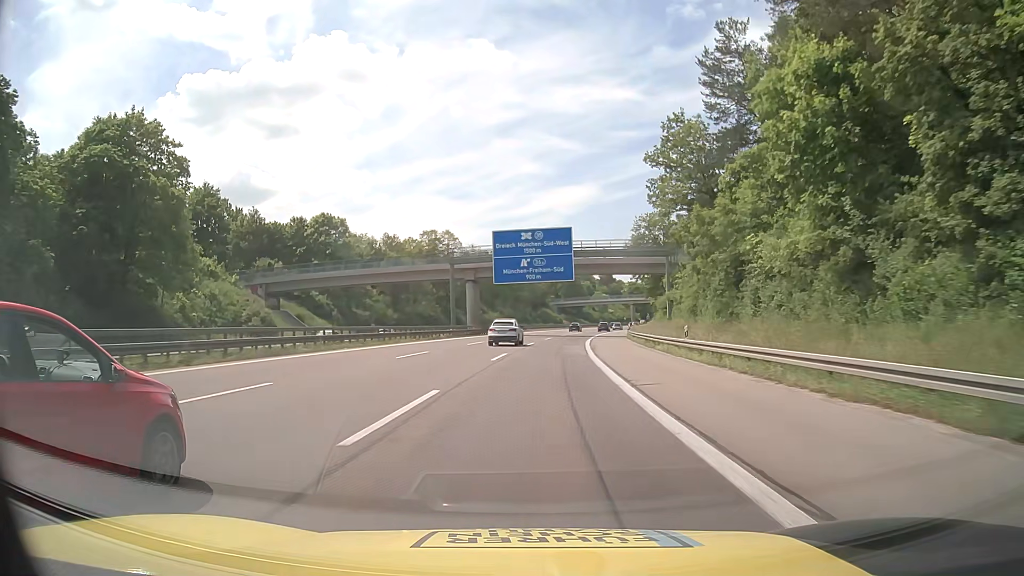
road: motorway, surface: asphalt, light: Day
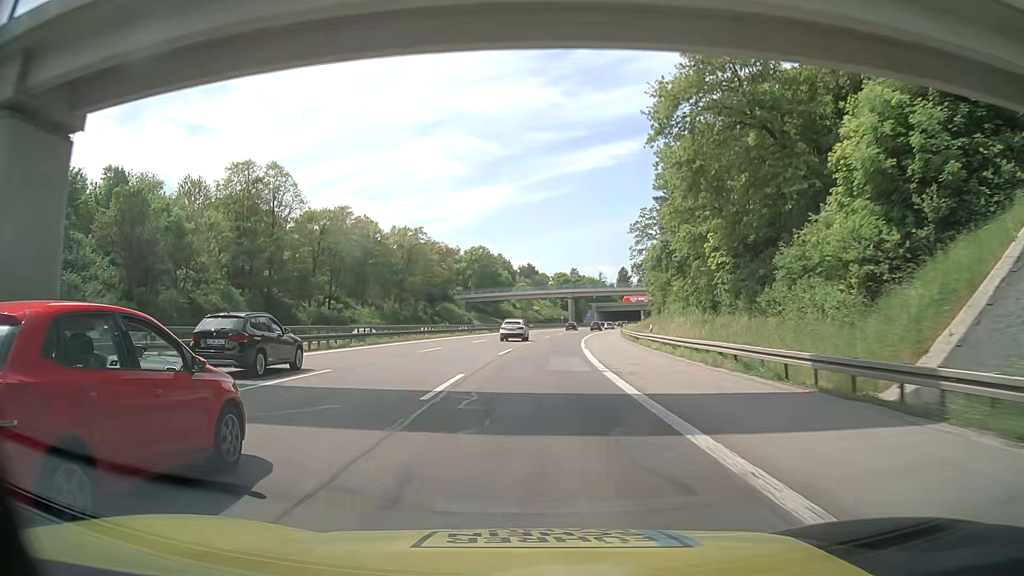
(+4.3, +67.6) m; +7°
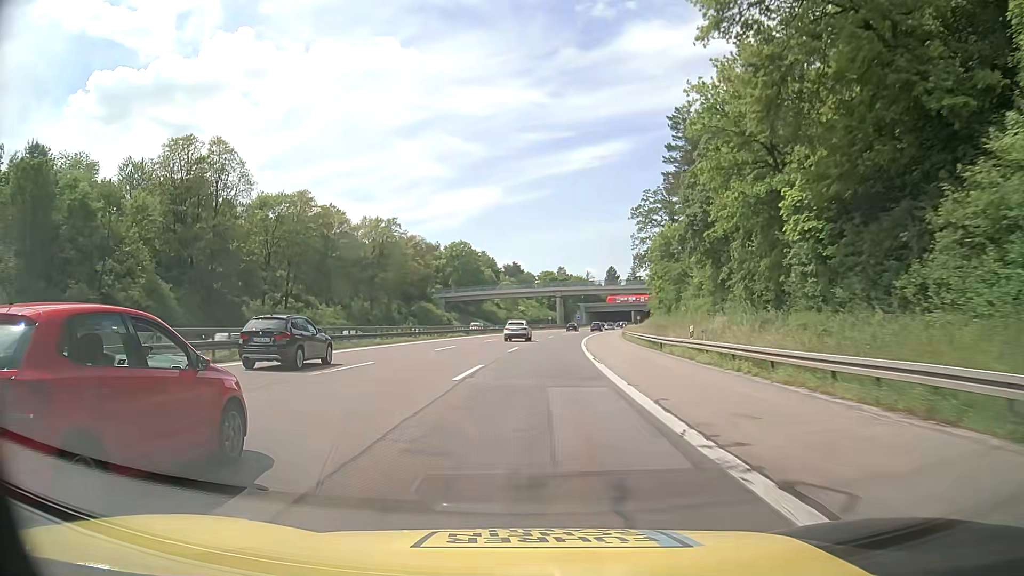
(+0.2, +13.5) m; +1°
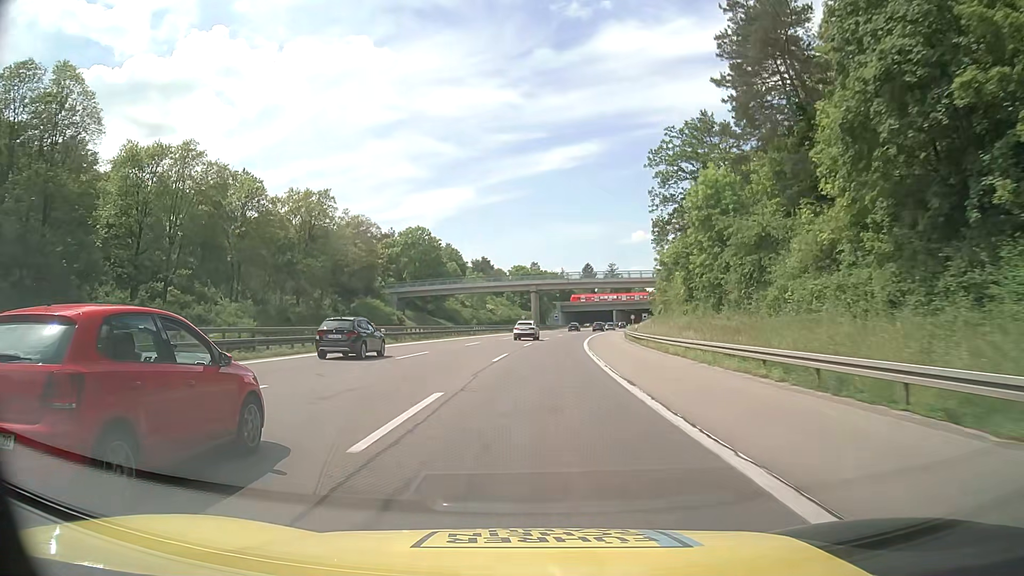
(+0.6, +27.1) m; +3°
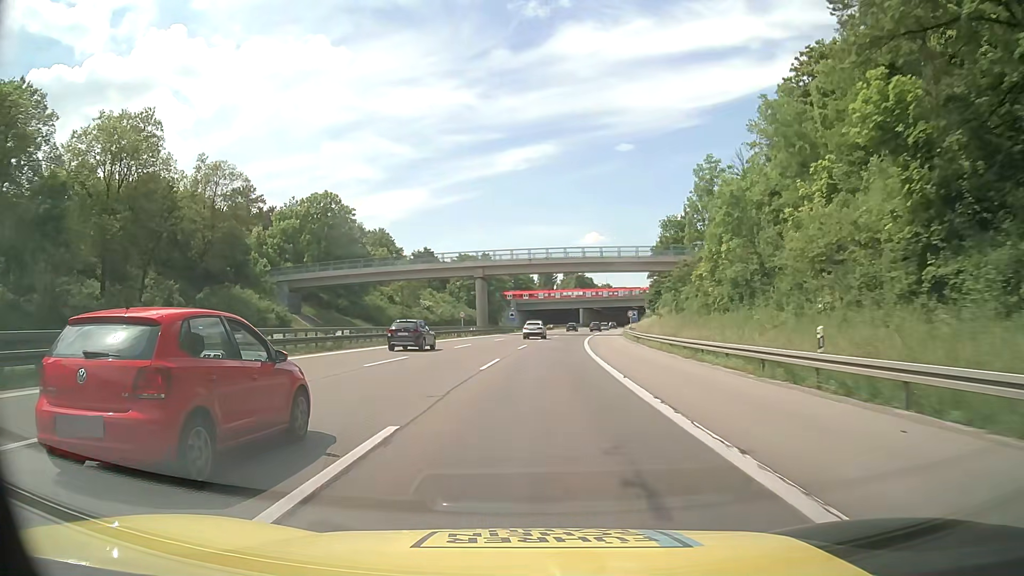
(+1.4, +40.5) m; +4°
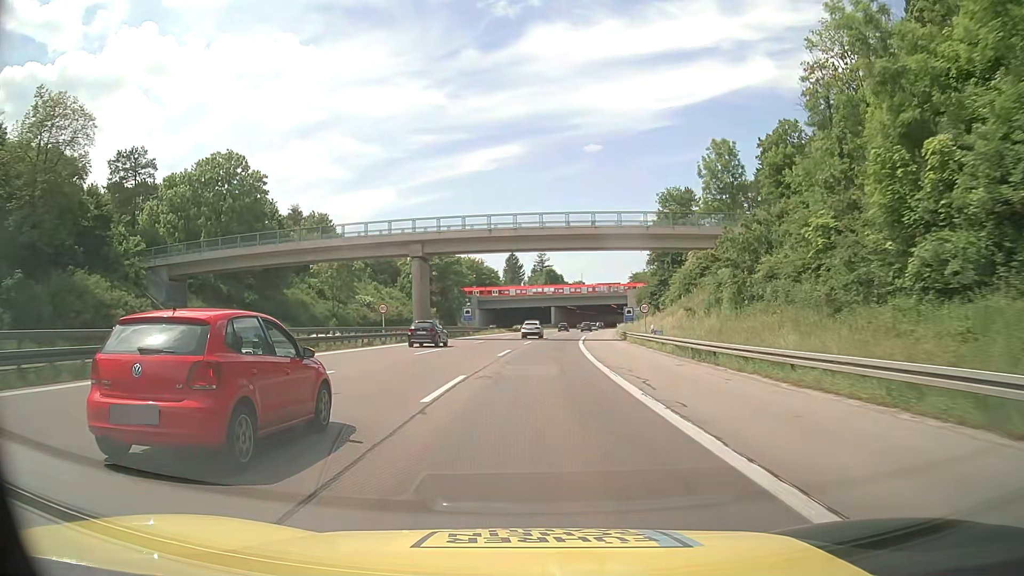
(+0.6, +26.8) m; +3°
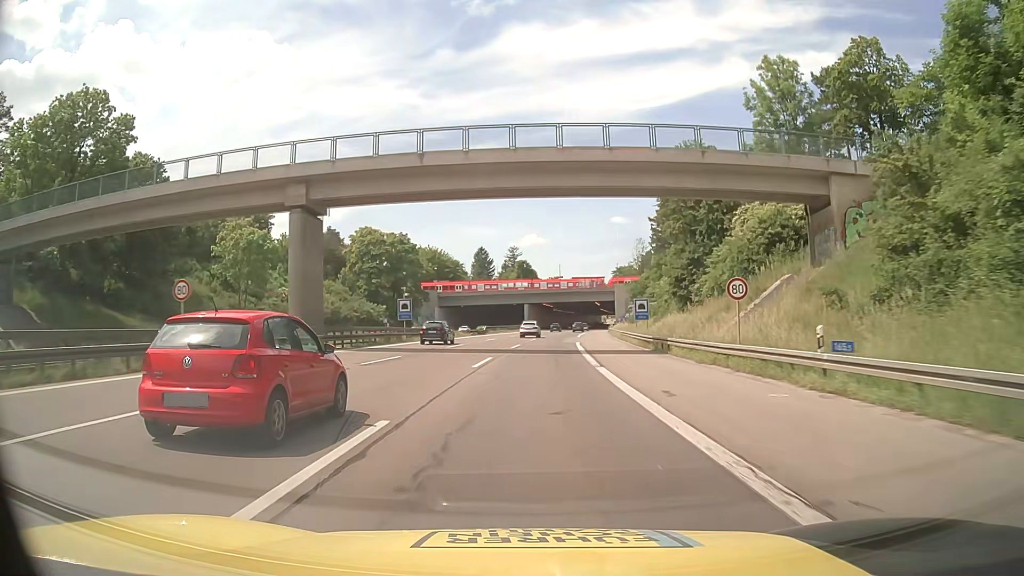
(+0.6, +26.5) m; +3°
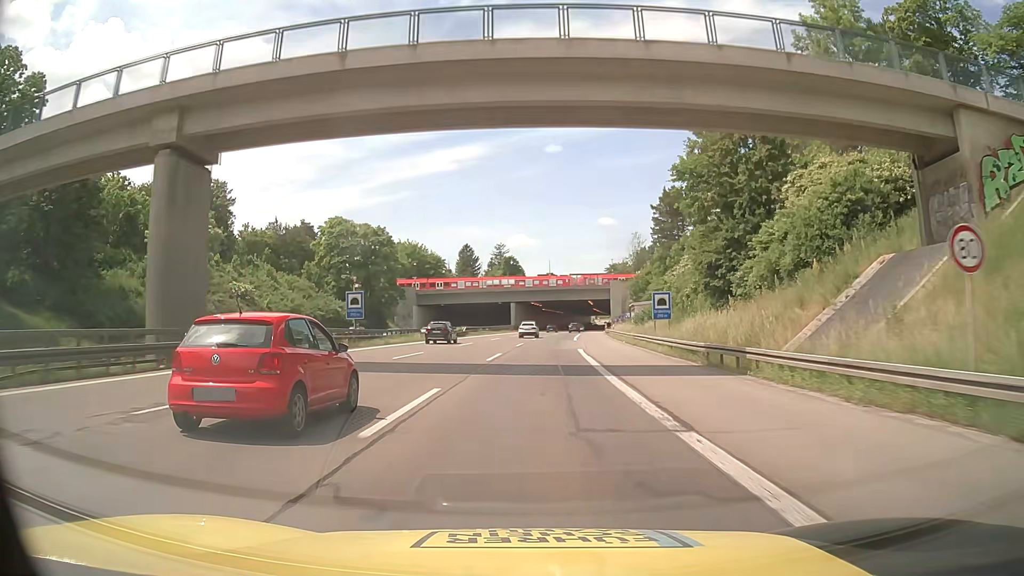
(+0.1, +13.1) m; +1°
(0, +10) (0, +20) (+1, +30) (+1, +40) (+2, +50) (+2, +60) (+3, +70) (+4, +80) (+5, +90) (+6, +100) m
